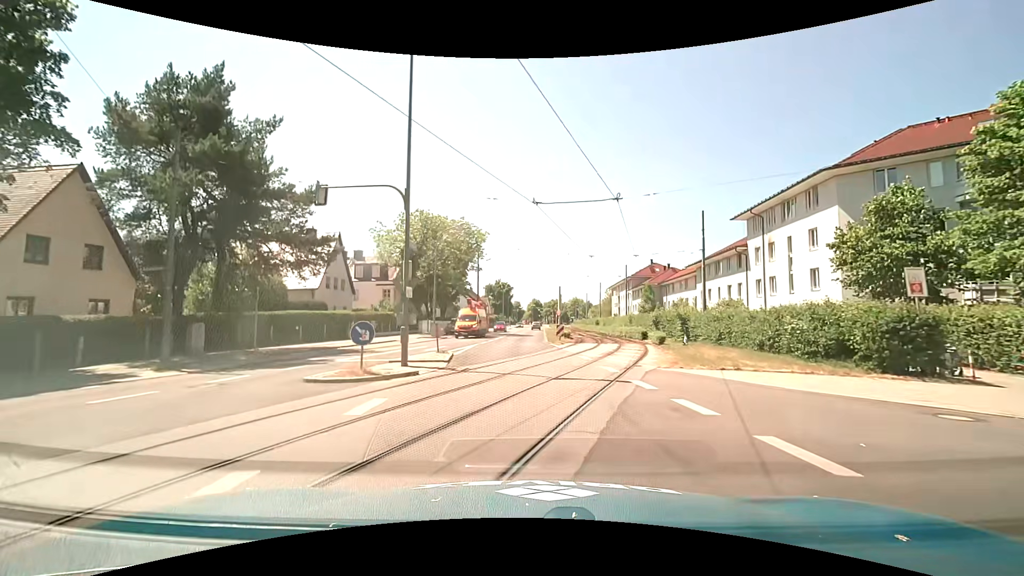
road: tertiary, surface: asphalt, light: Day
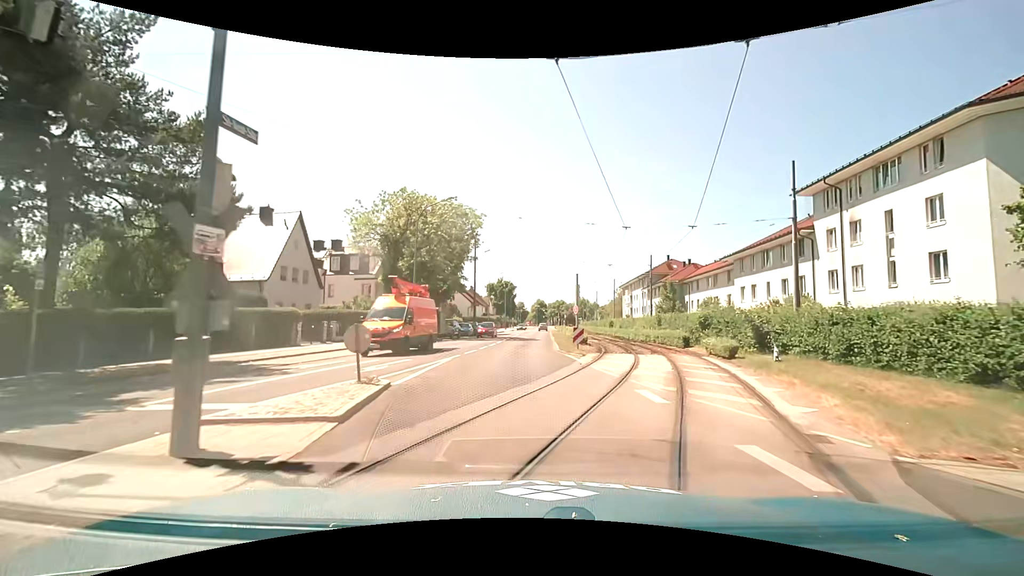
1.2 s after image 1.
(-0.1, +9.8) m; -1°
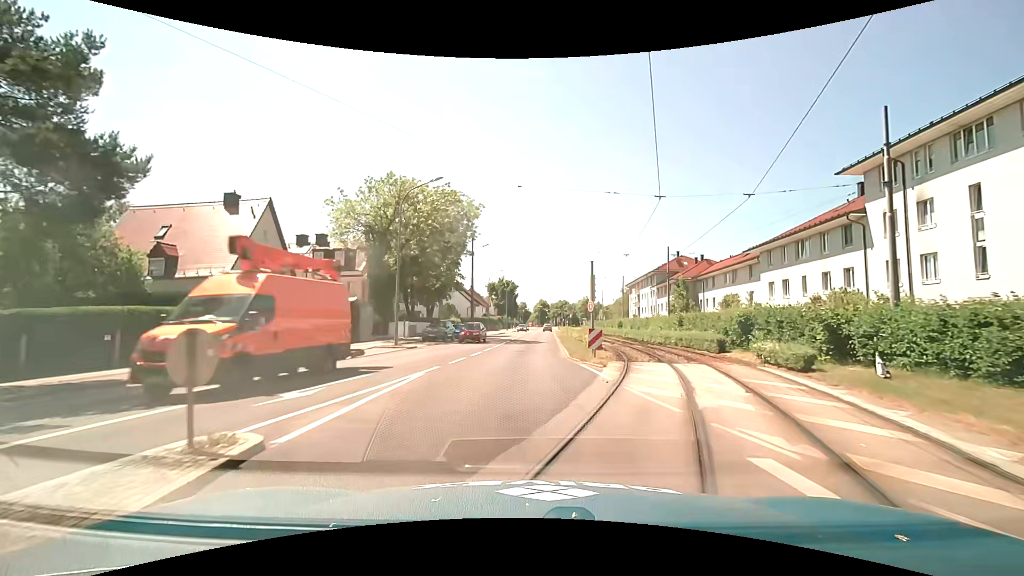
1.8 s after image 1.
(0.0, +5.2) m; 0°
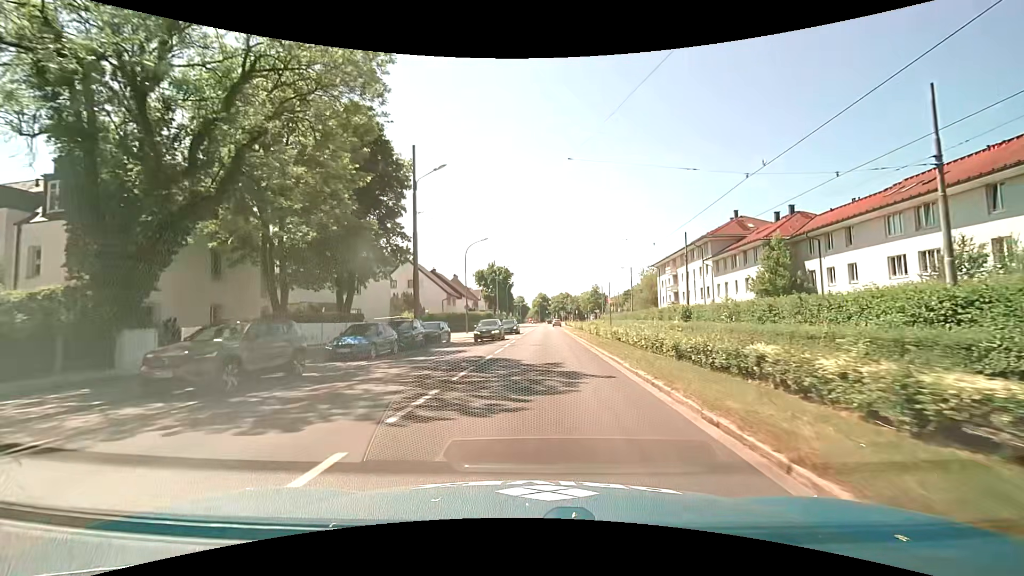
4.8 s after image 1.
(-0.1, +28.9) m; 0°
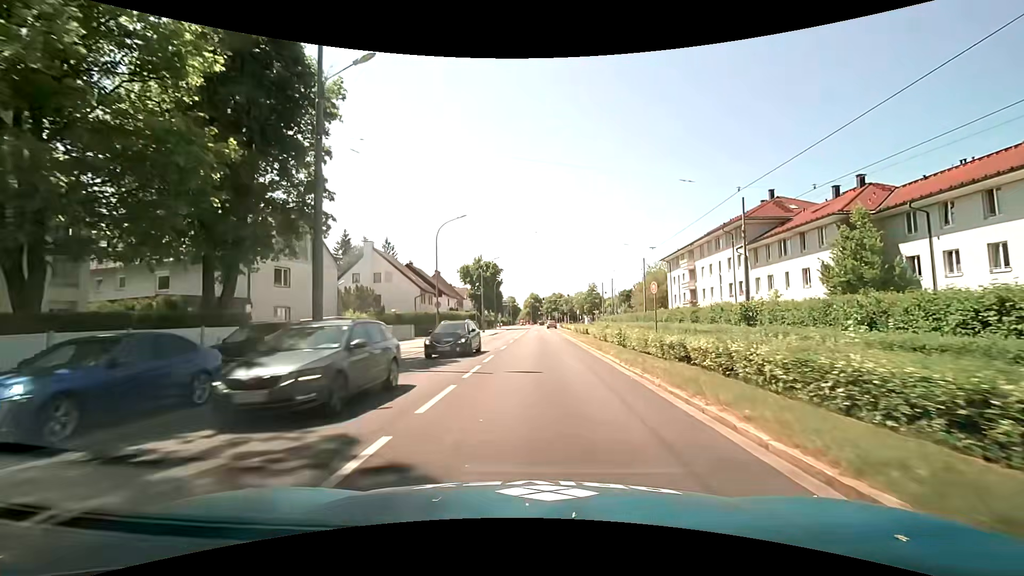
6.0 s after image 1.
(+0.1, +12.8) m; 0°
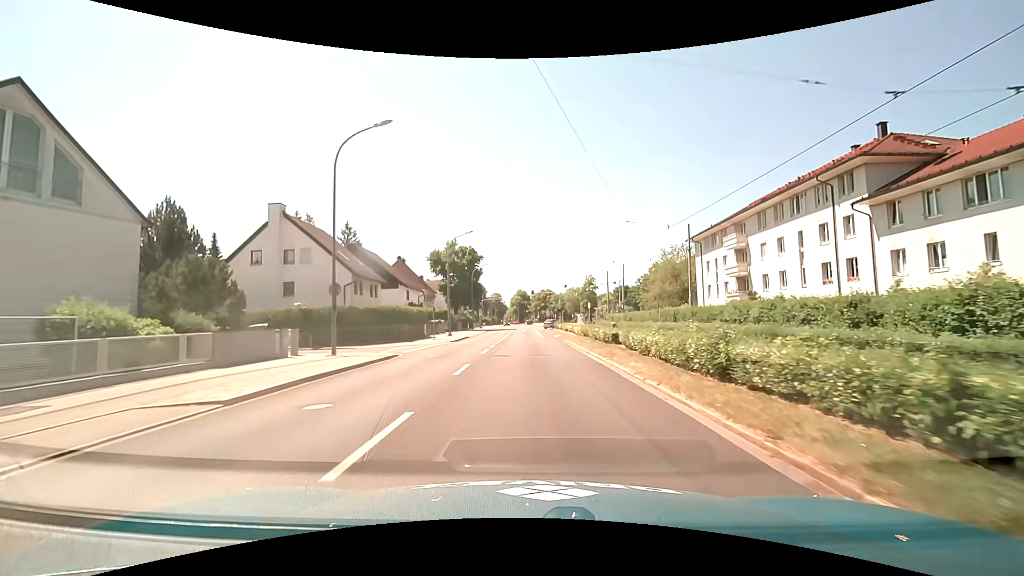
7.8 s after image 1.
(+0.5, +20.1) m; +2°
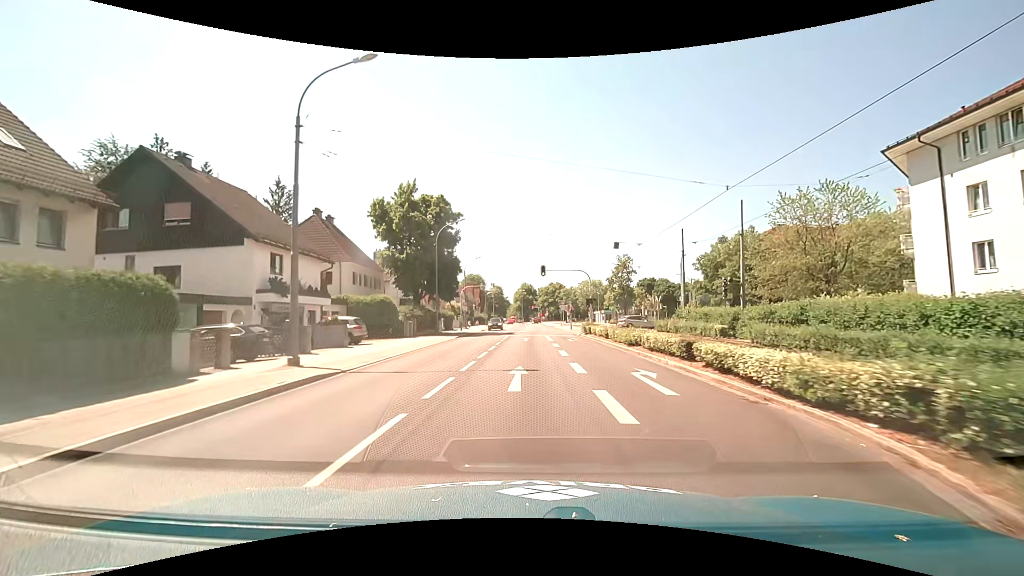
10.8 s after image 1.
(0.0, +33.9) m; -1°
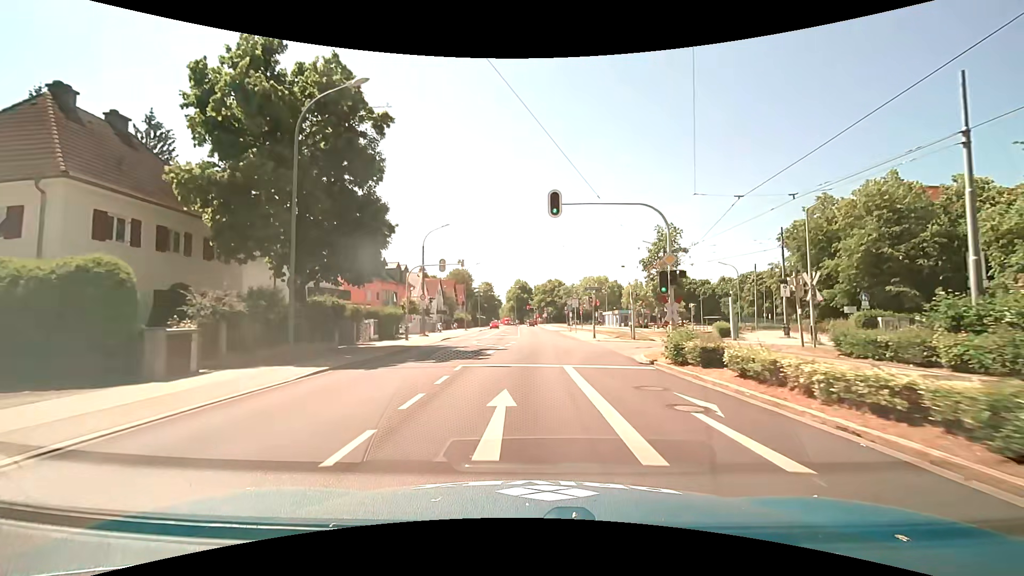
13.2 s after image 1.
(+0.3, +26.5) m; +1°
(0, +10) (0, +20) (0, +30) (0, +40) (+1, +50) (+1, +60) (+1, +70) (+1, +80) (+1, +90) (0, +100) m
